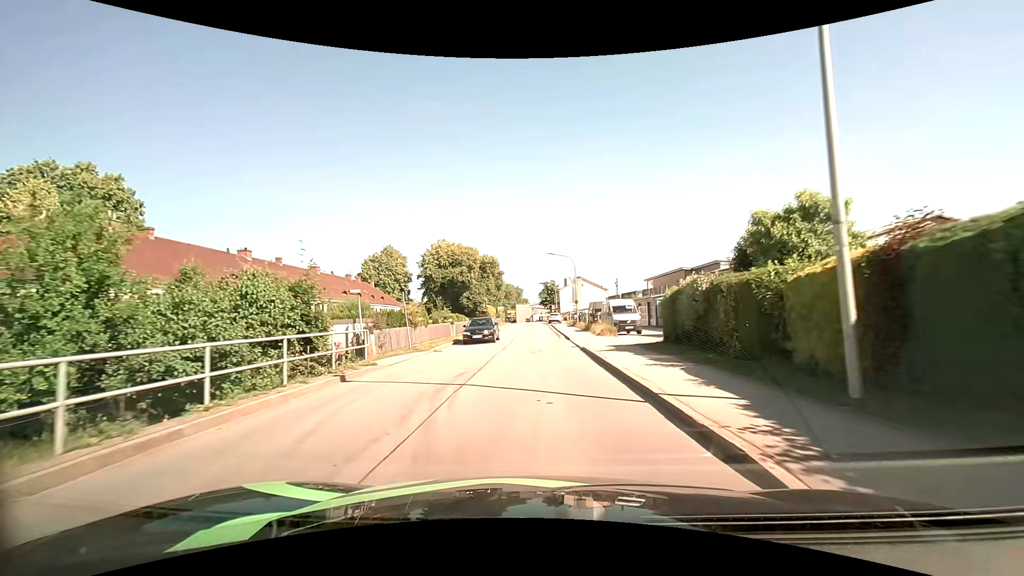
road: unclassified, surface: asphalt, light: Day
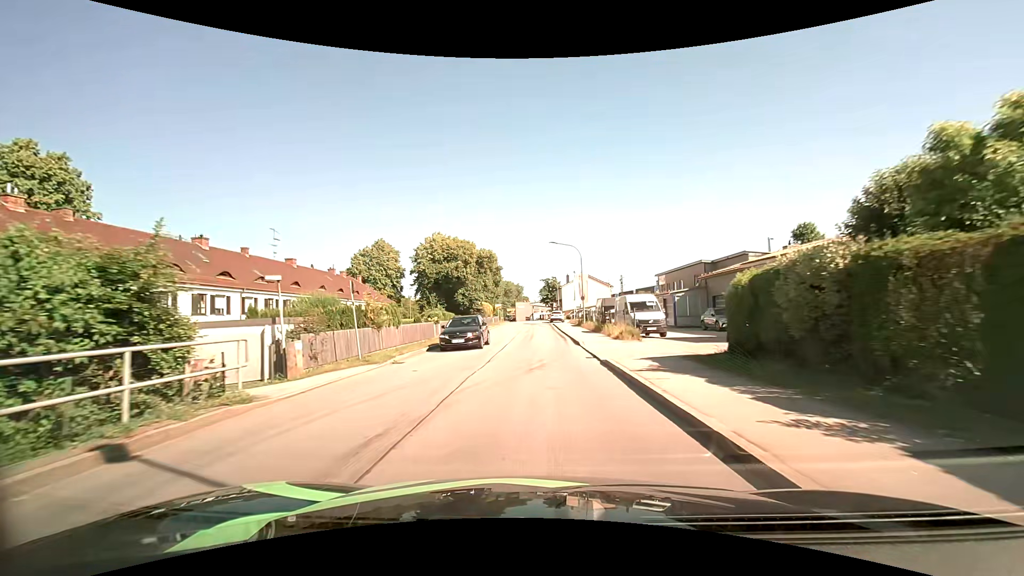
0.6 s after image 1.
(0.0, +6.6) m; 0°
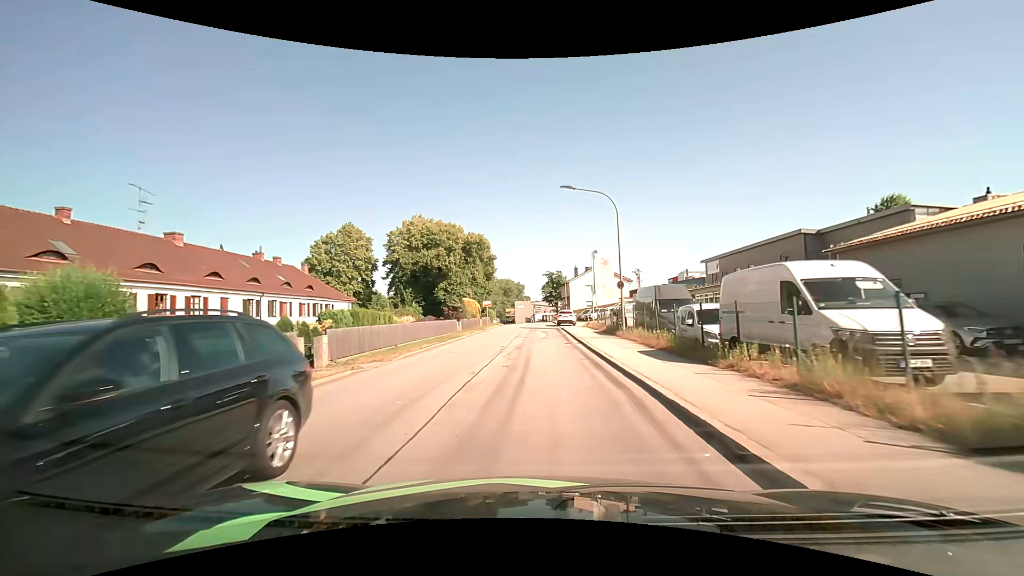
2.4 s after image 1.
(0.0, +19.1) m; 0°
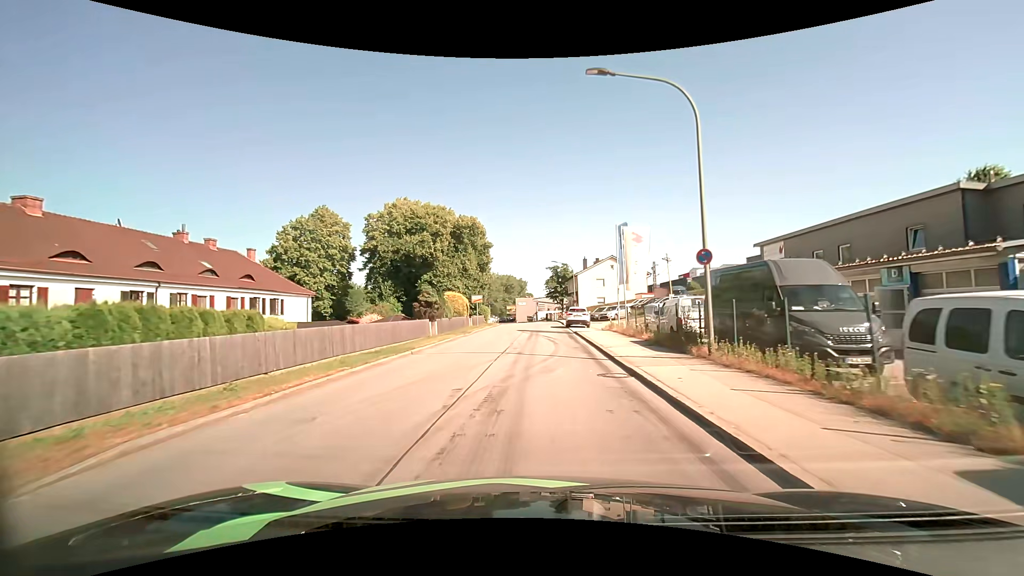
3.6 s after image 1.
(0.0, +11.8) m; 0°
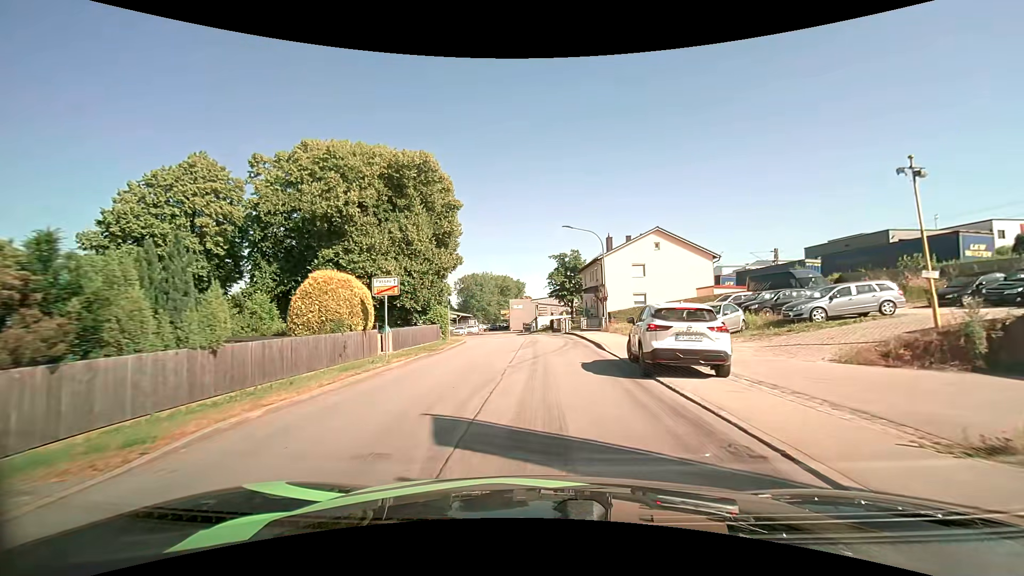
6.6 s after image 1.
(-0.3, +27.6) m; 0°
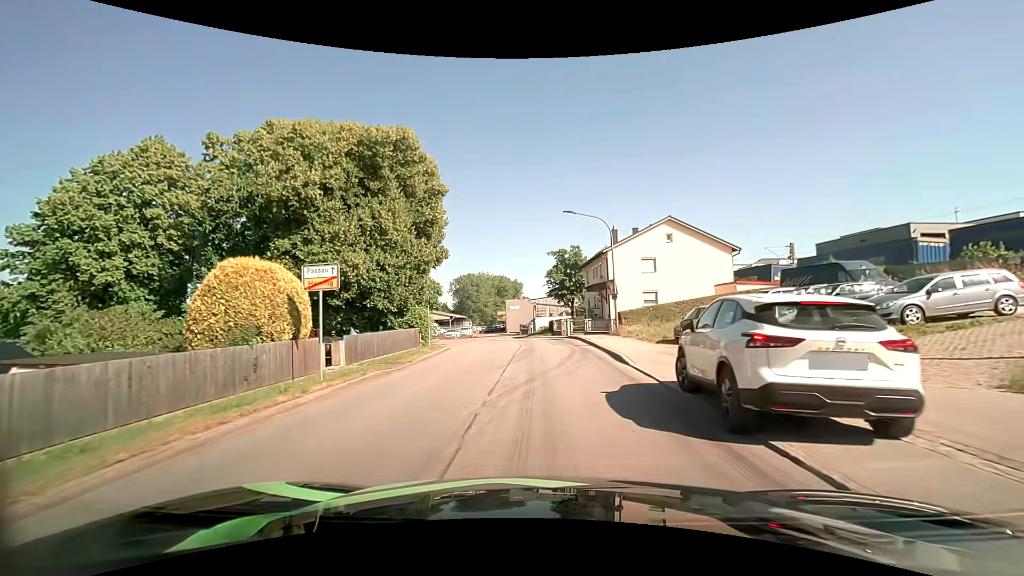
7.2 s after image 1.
(0.0, +5.2) m; +1°
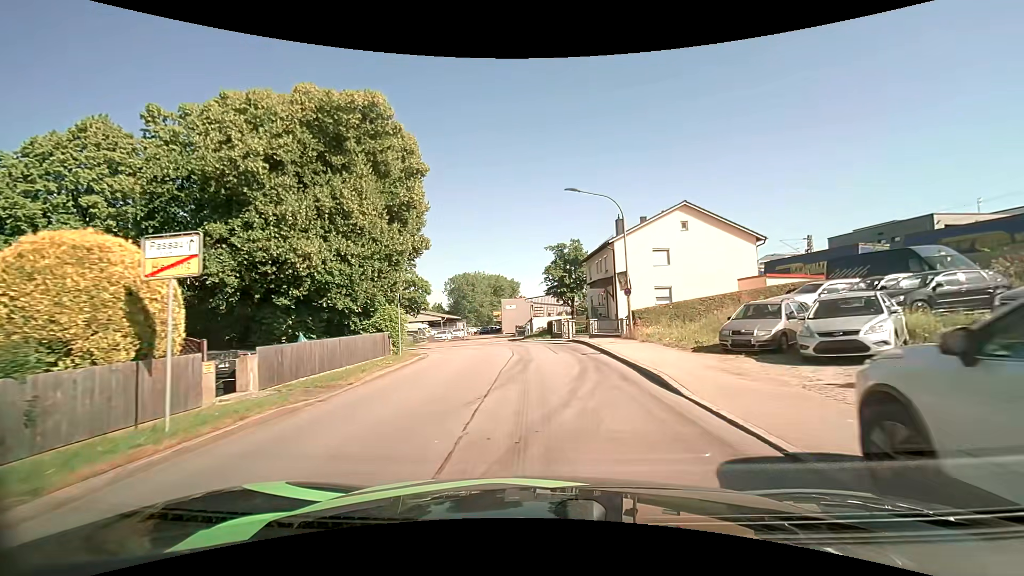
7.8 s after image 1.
(0.0, +5.1) m; 0°
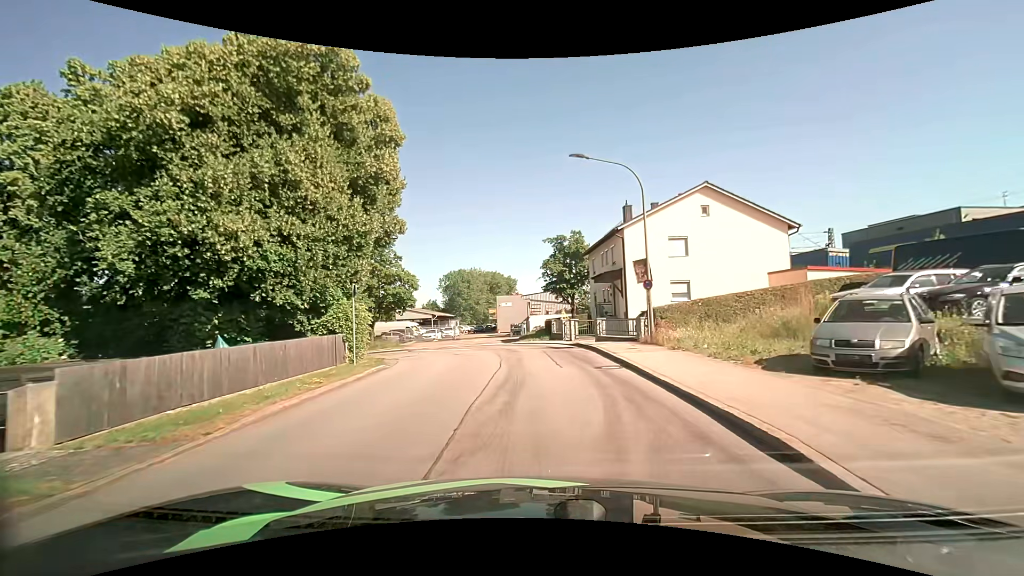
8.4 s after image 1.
(0.0, +4.9) m; 0°
(0, +10) (0, +20) (-3, +30) (-9, +38) (-16, +44) (-24, +51) (-30, +59) (-34, +68) (-35, +78) (-34, +87) m
